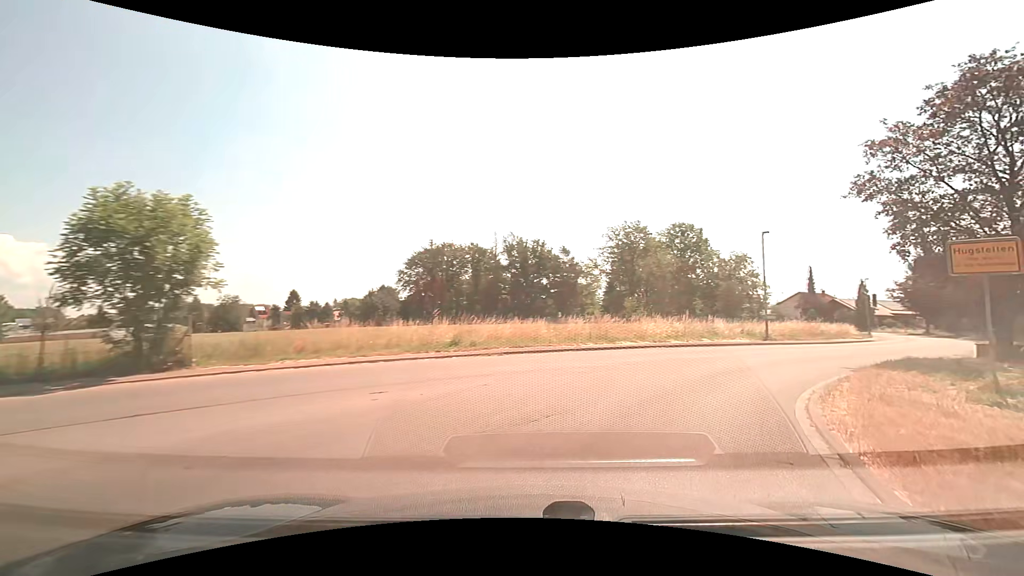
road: unclassified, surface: asphalt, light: Day
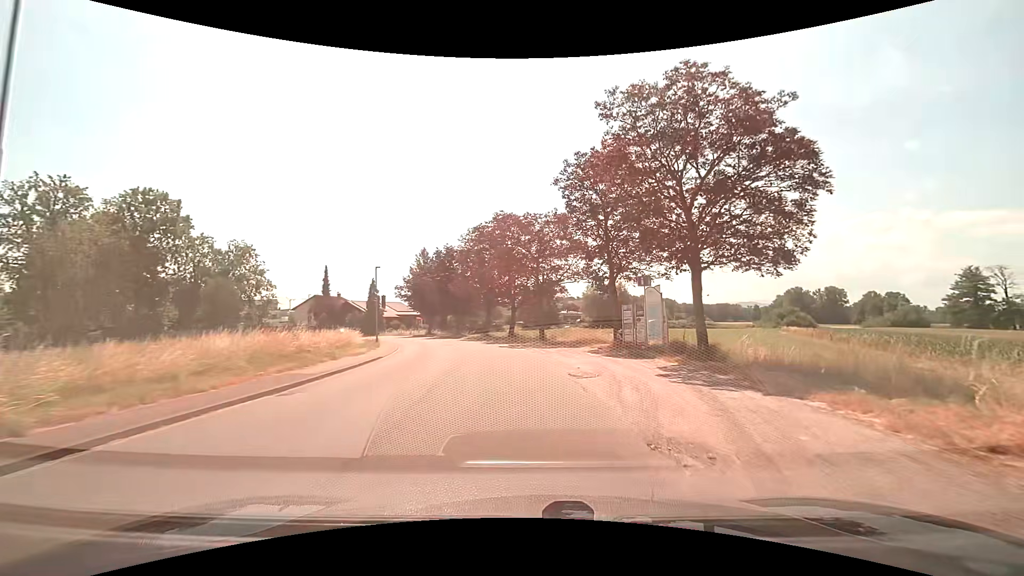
(+12.3, +21.5) m; +49°
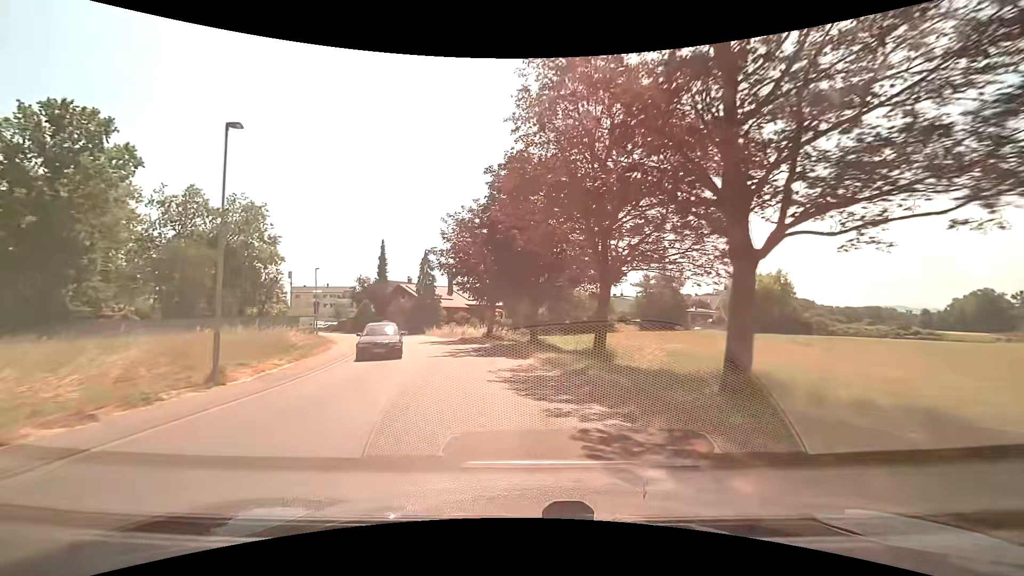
(-2.6, +31.3) m; -11°
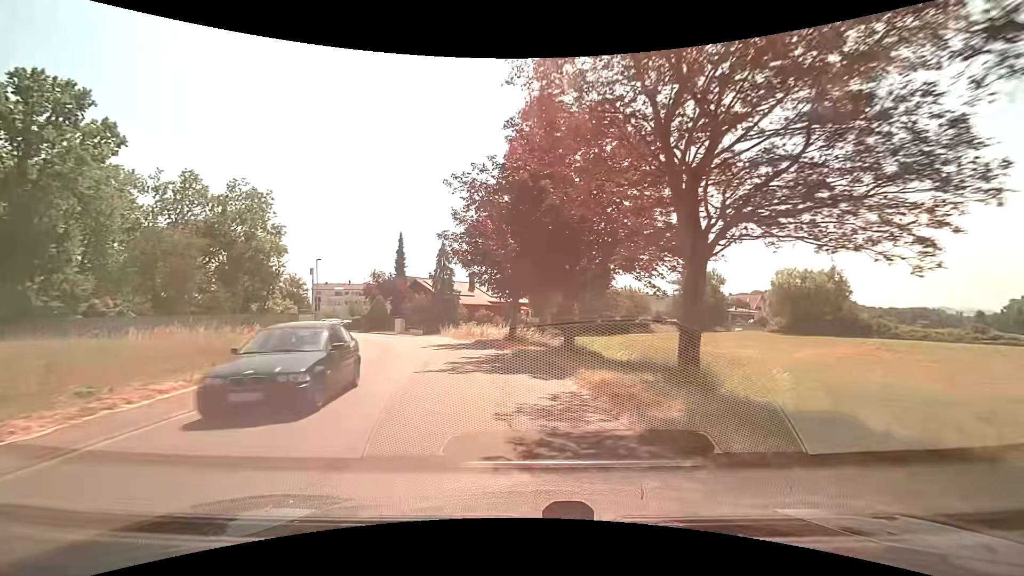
(-0.2, +6.5) m; -3°
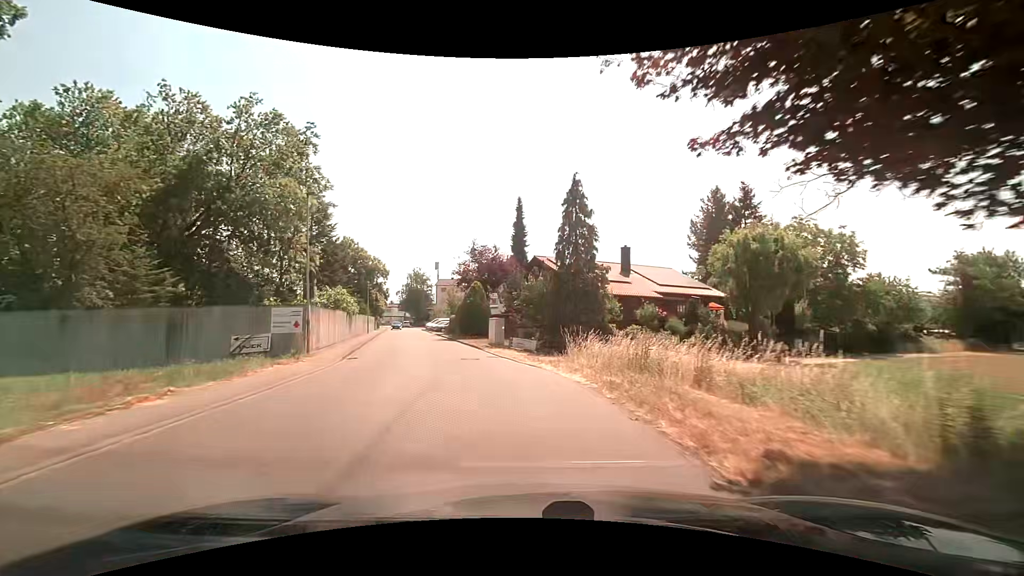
(-3.5, +25.0) m; -17°
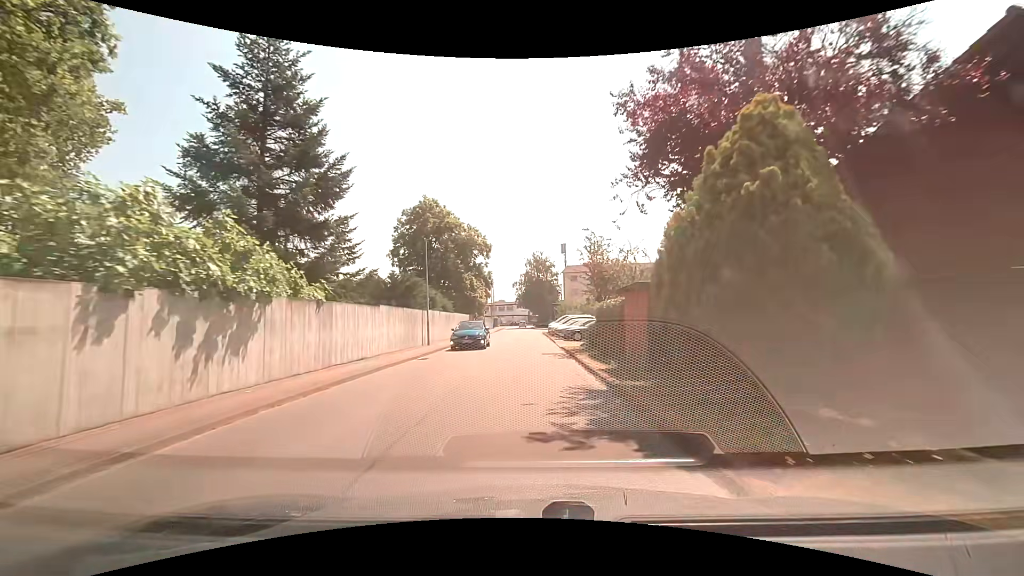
(-4.9, +30.9) m; -14°
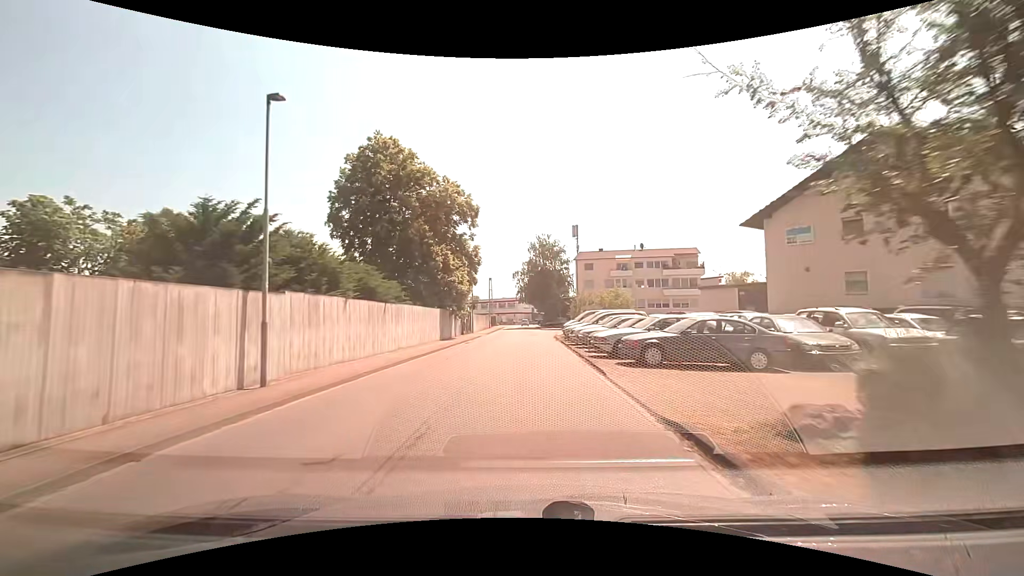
(-0.1, +18.4) m; 0°
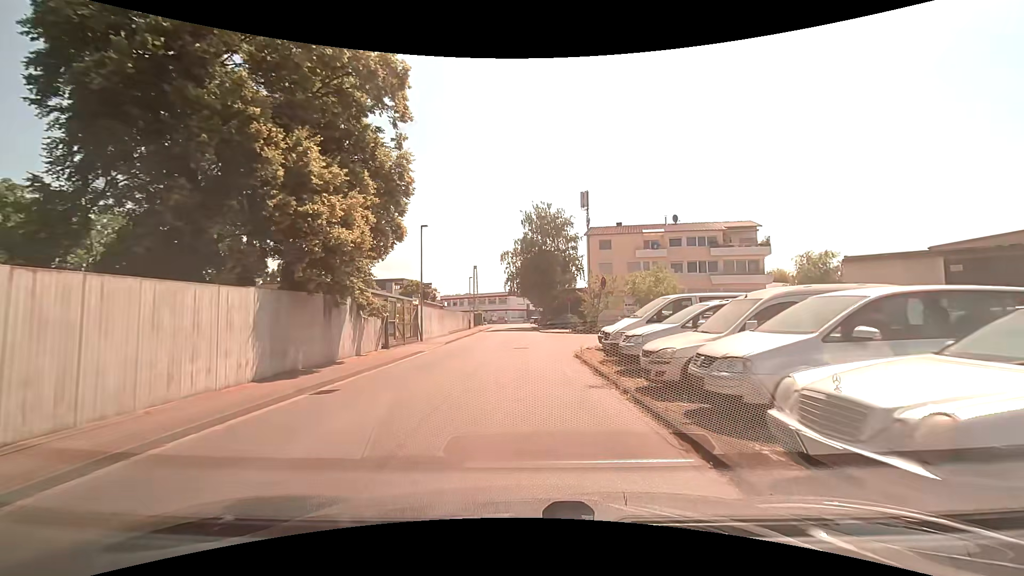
(0.0, +21.1) m; 0°
(0, +10) (0, +20) (0, +30) (0, +40) (-1, +50) (-1, +60) (-1, +70) (-2, +80) (-2, +90) (-2, +100) m
